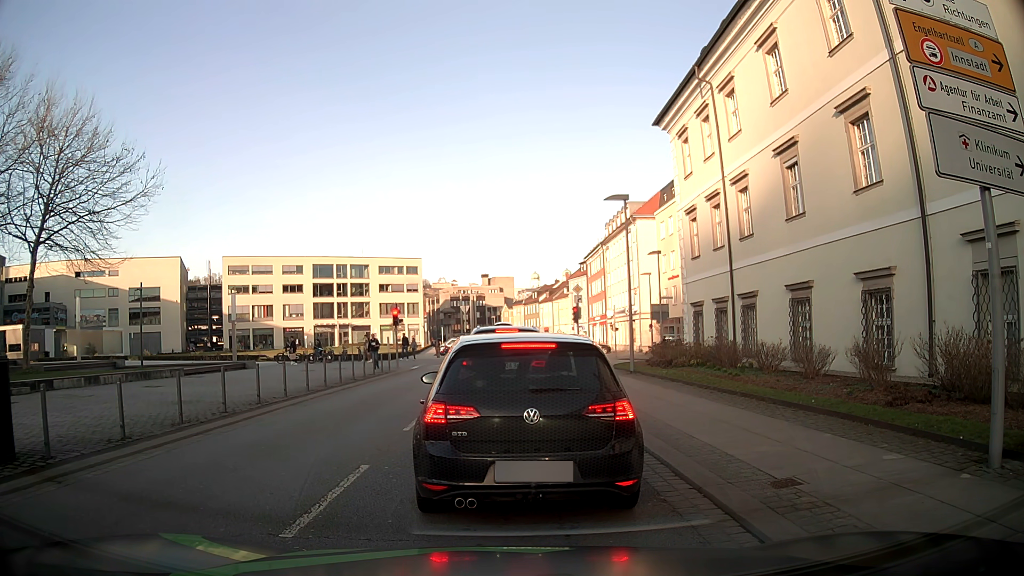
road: tertiary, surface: asphalt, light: Day
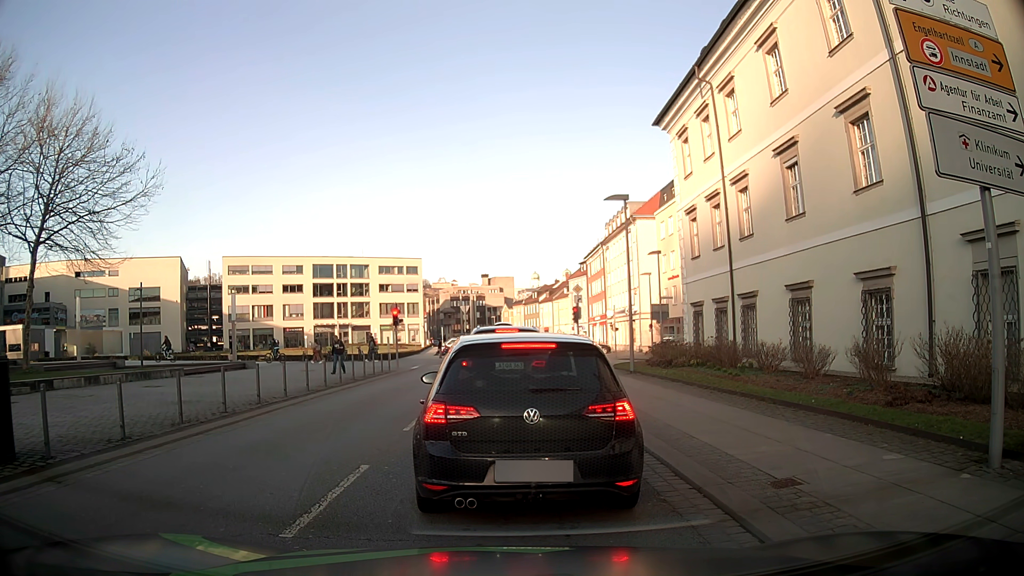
(0.0, 0.0) m; 0°
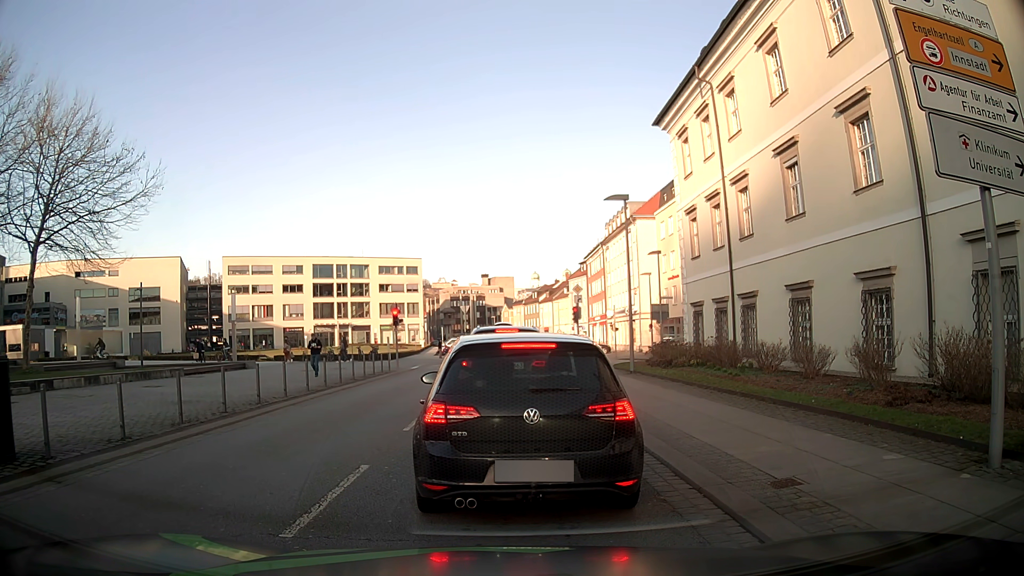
(0.0, 0.0) m; 0°
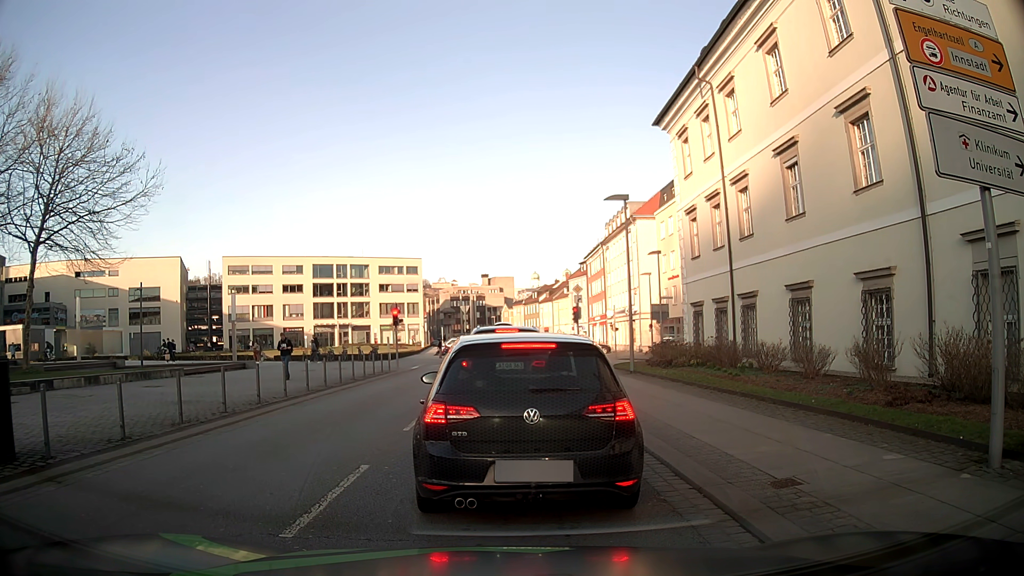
(0.0, 0.0) m; 0°
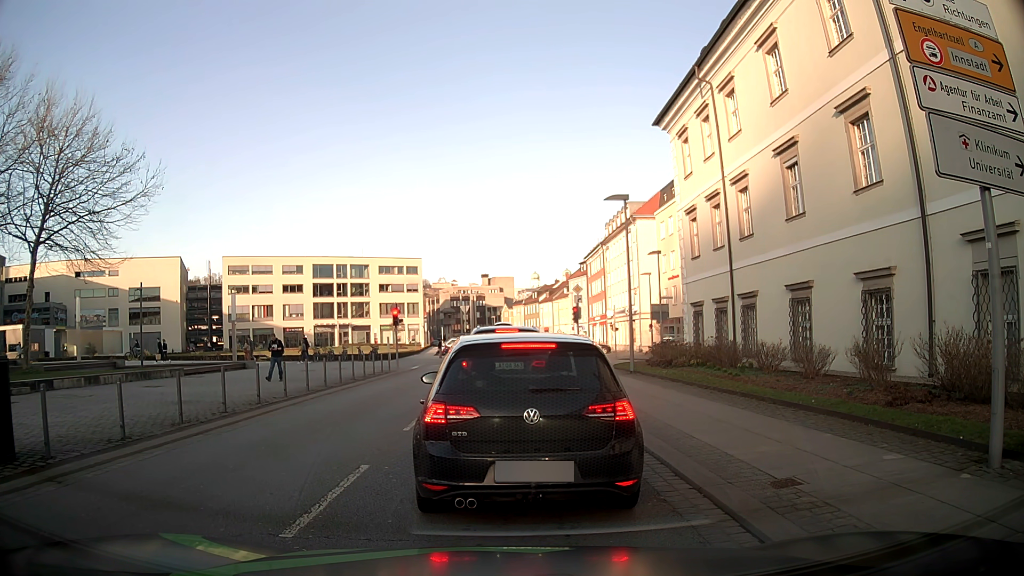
(0.0, 0.0) m; 0°
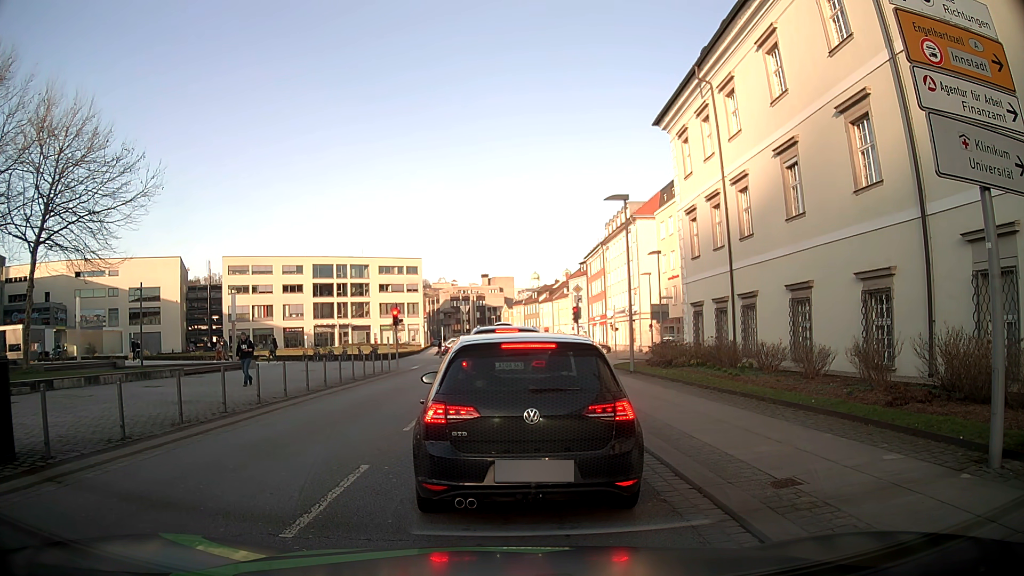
(0.0, 0.0) m; 0°
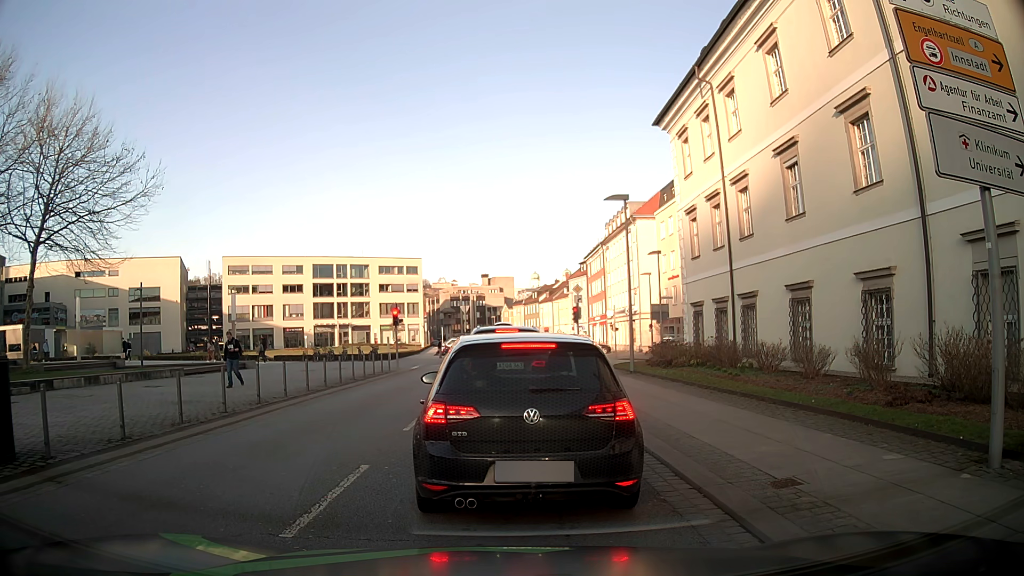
(0.0, 0.0) m; 0°
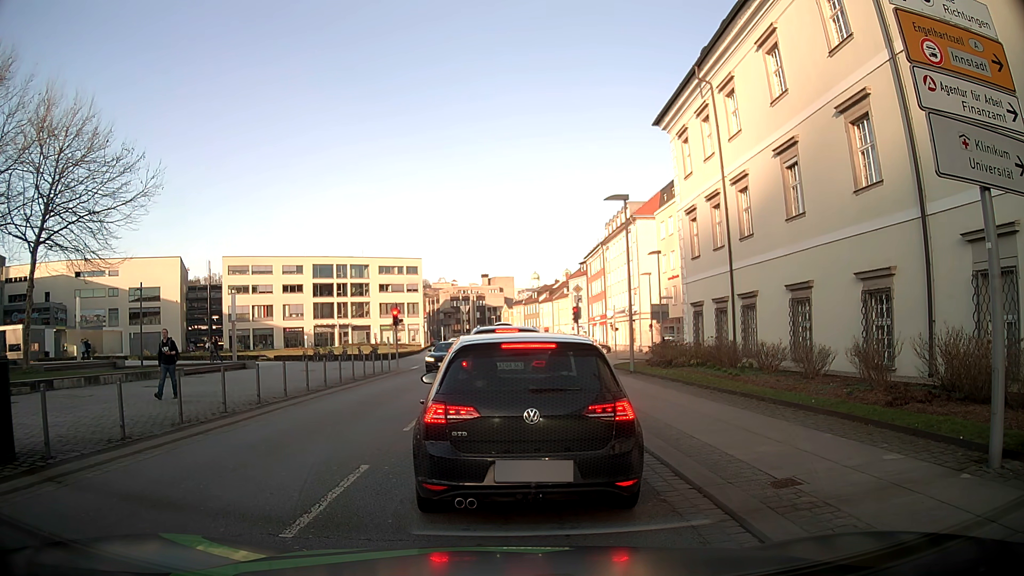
(0.0, 0.0) m; 0°
